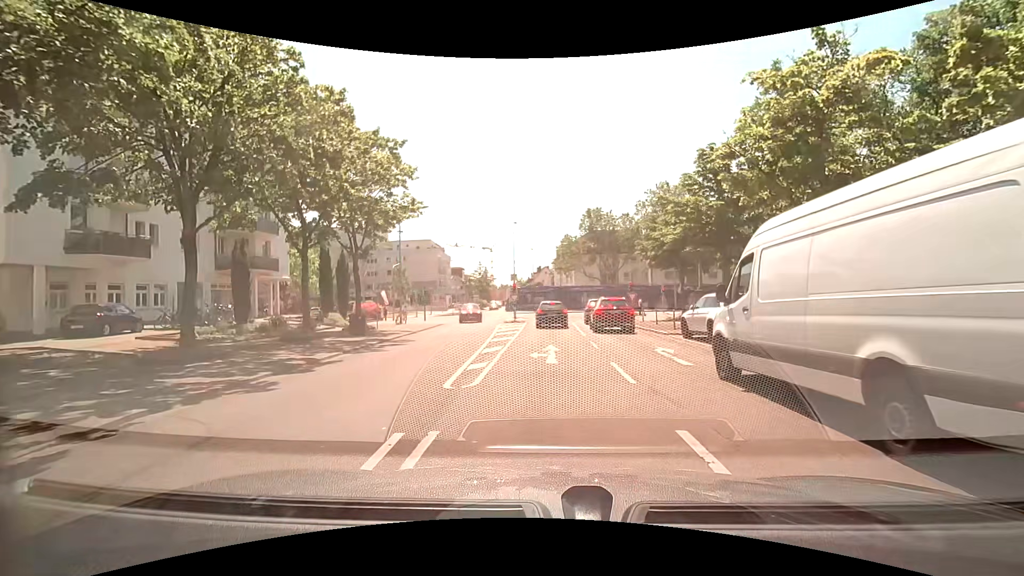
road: residential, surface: asphalt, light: Day
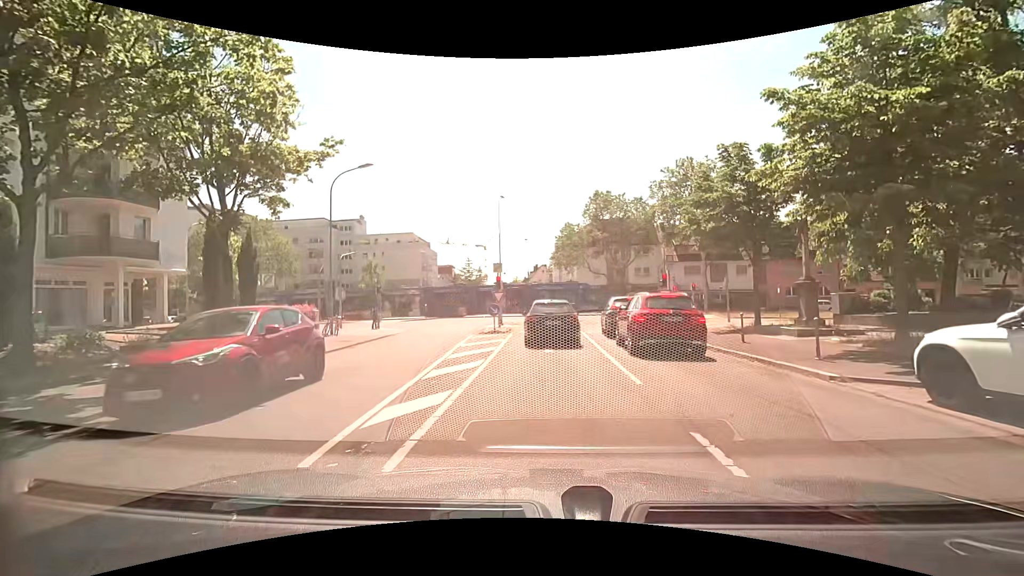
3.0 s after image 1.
(0.0, +12.2) m; +1°
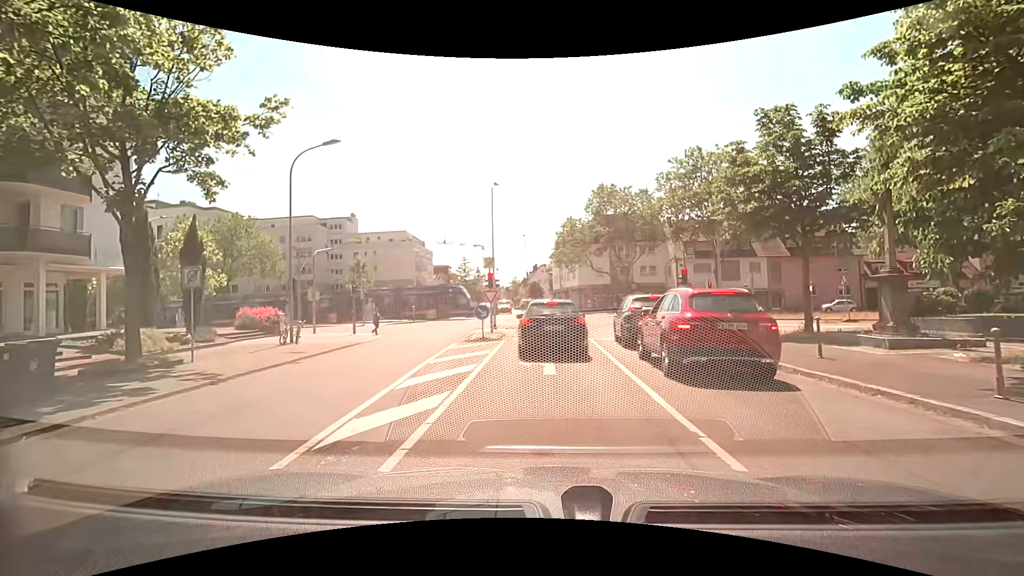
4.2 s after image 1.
(0.0, +4.2) m; -1°
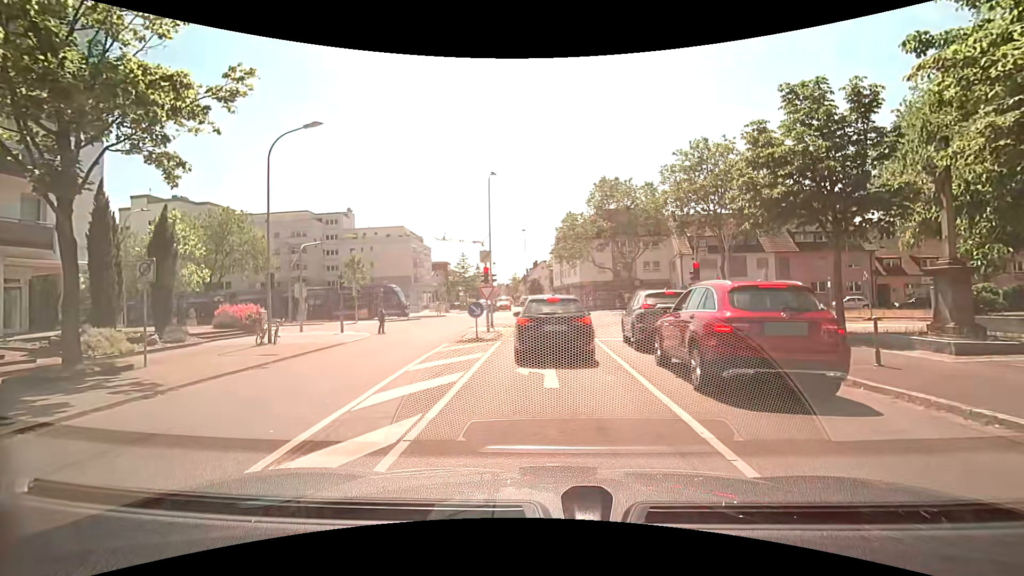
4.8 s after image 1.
(0.0, +1.8) m; +1°
